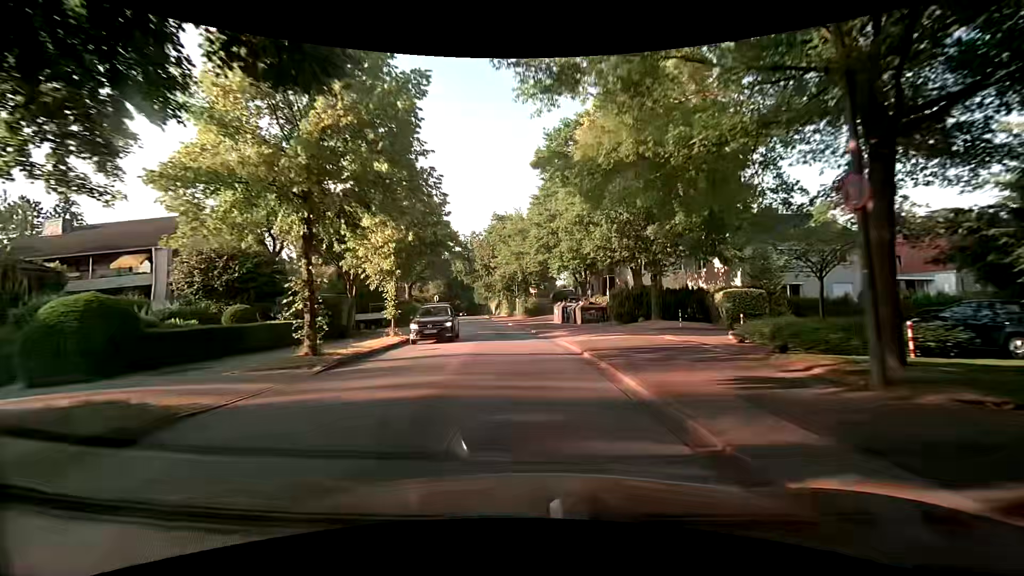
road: tertiary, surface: asphalt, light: Day
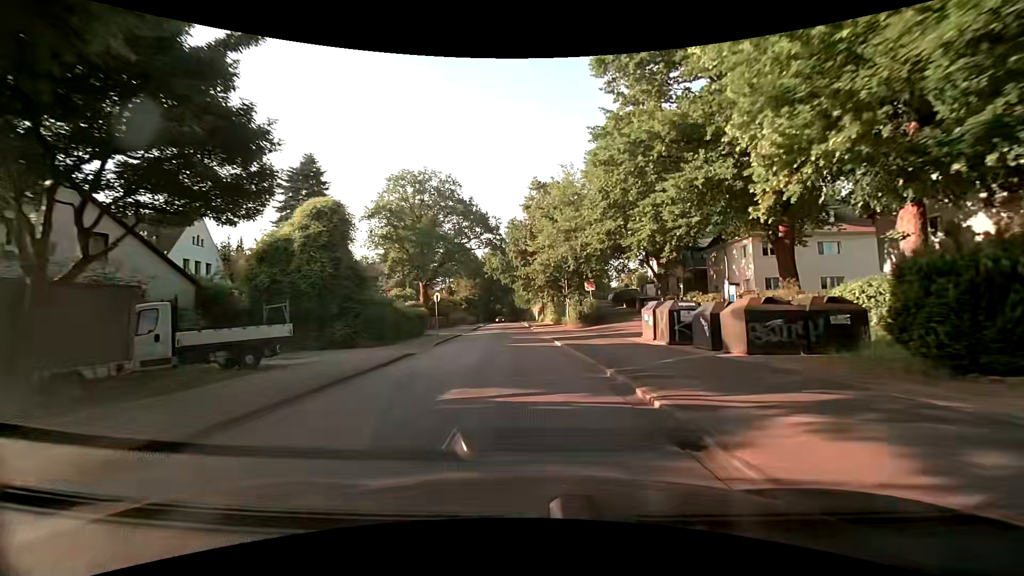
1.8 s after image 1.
(-1.4, +20.3) m; -6°
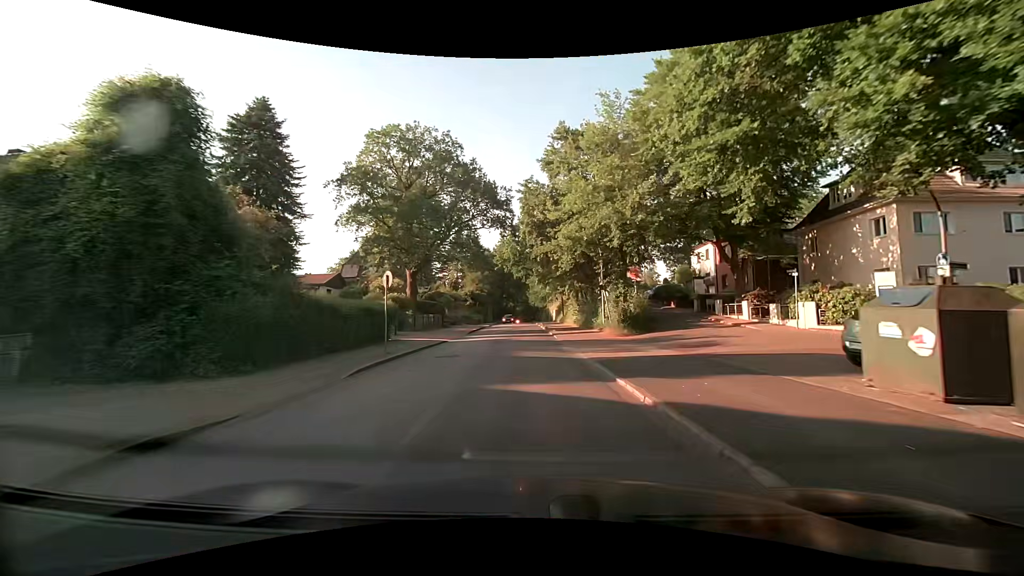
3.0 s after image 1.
(-0.5, +14.1) m; -3°
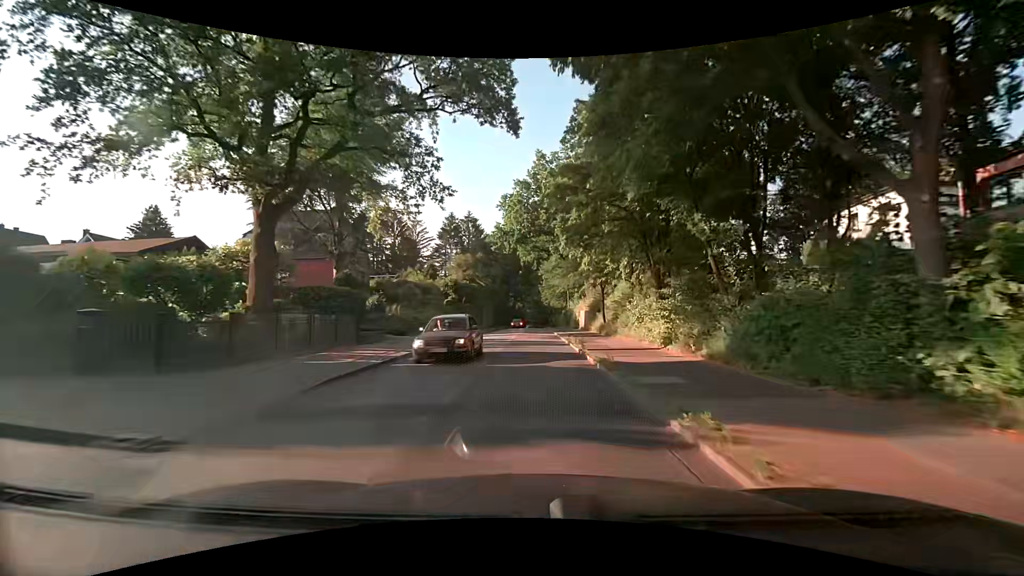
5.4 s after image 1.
(-0.1, +29.1) m; -1°
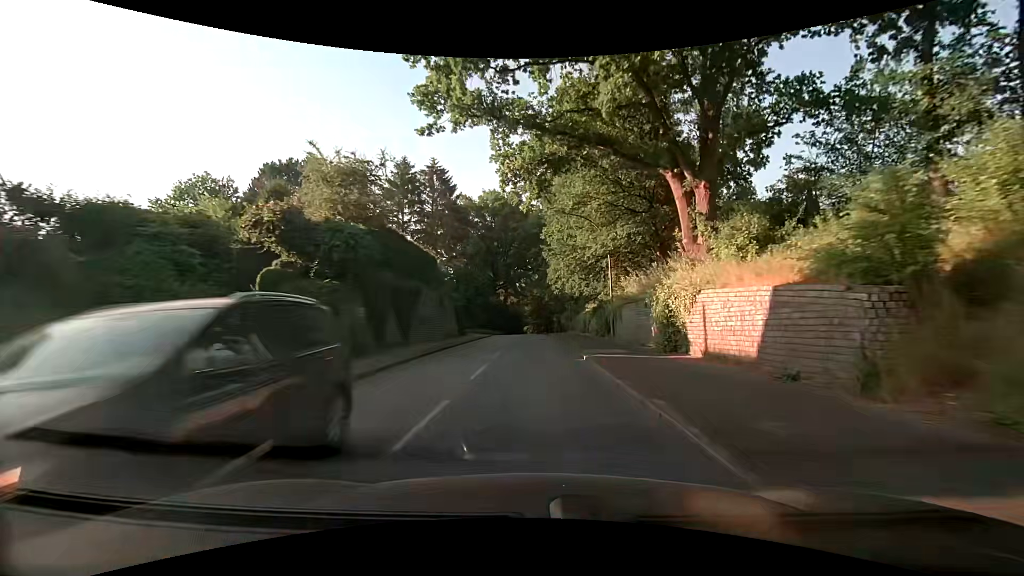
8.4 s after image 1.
(+0.2, +36.9) m; +1°
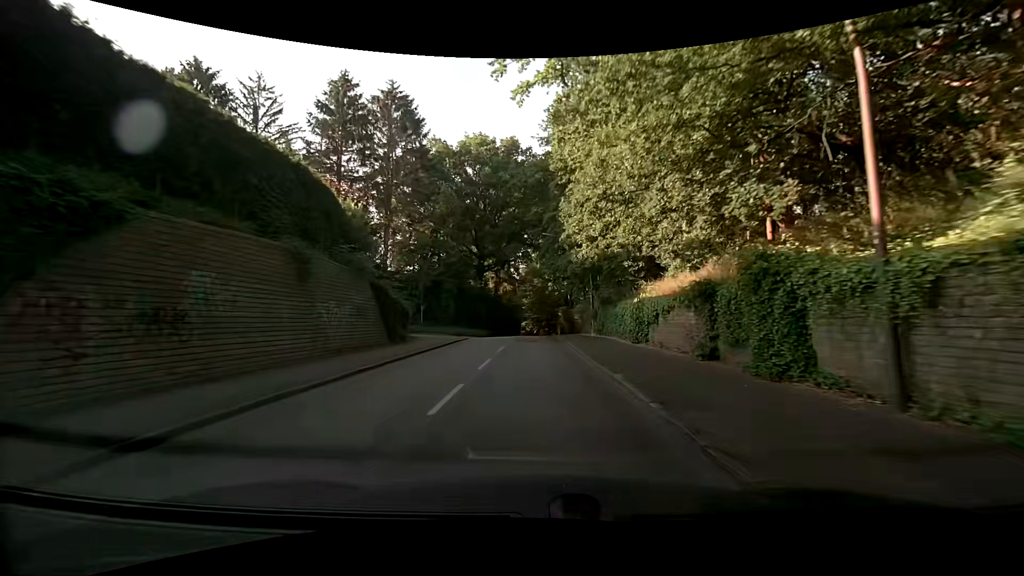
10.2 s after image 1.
(-0.1, +22.5) m; 0°
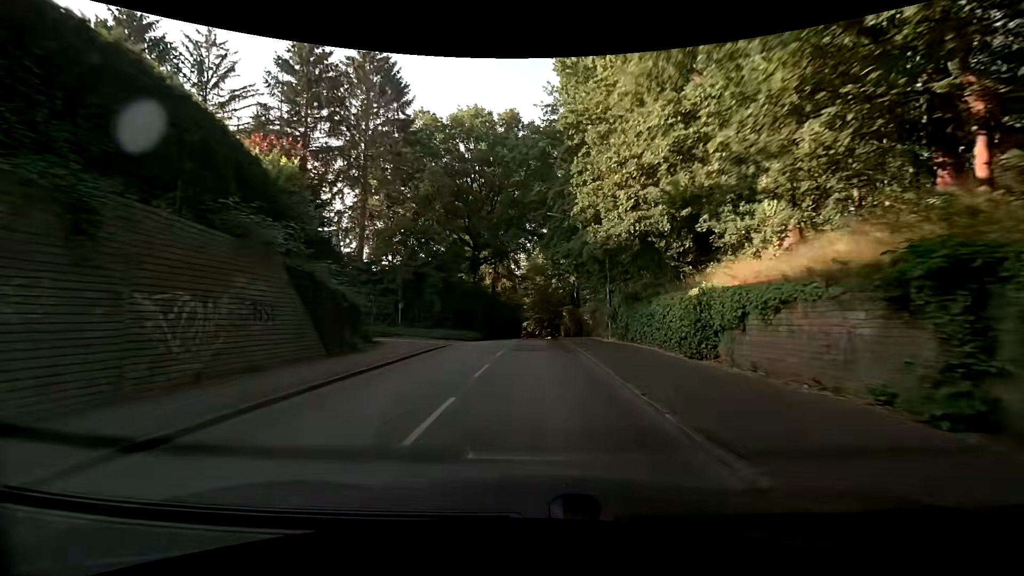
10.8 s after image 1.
(-0.1, +7.6) m; 0°
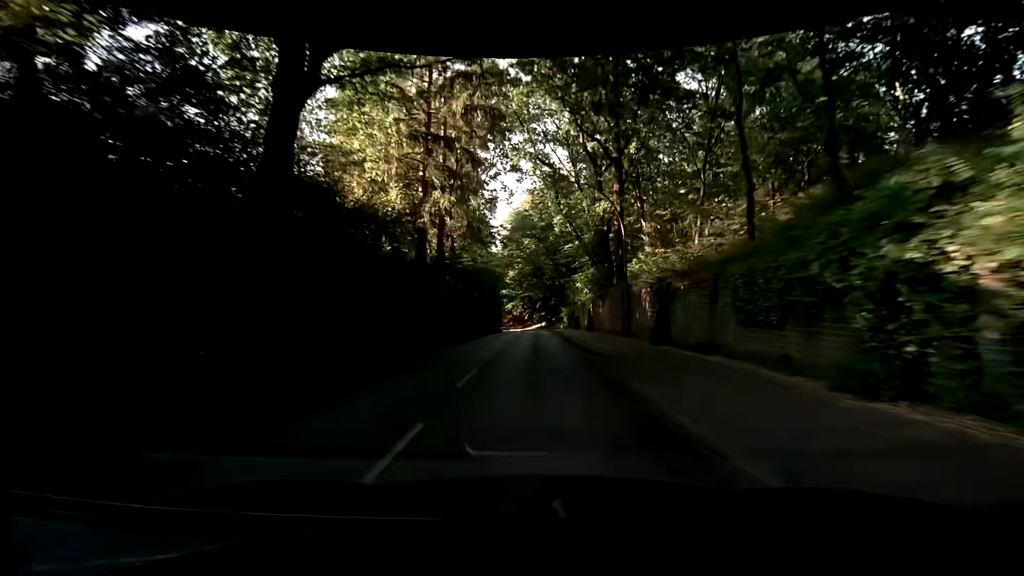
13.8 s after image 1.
(-0.6, +38.3) m; 0°
(0, +10) (0, +20) (+1, +30) (+1, +40) (+1, +50) (+1, +60) (+1, +70) (0, +80) (-2, +90) (-4, +99) m
